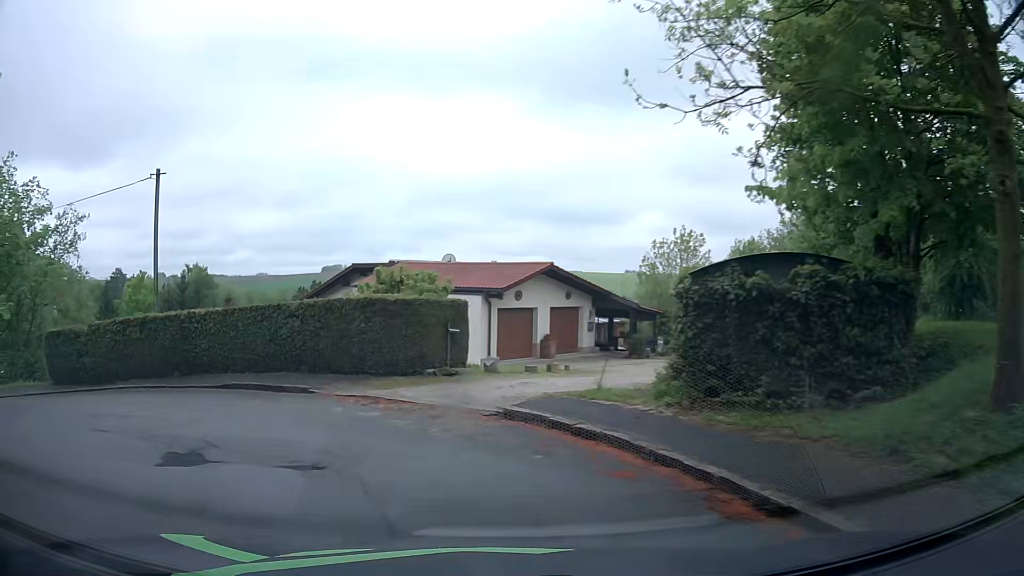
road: residential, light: Day
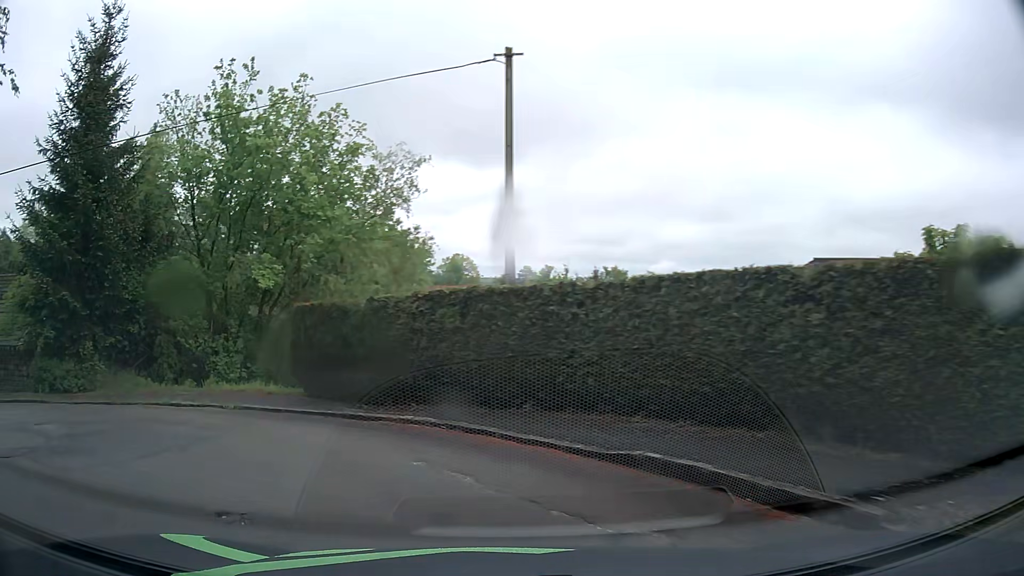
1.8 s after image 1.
(-2.7, +9.3) m; -36°
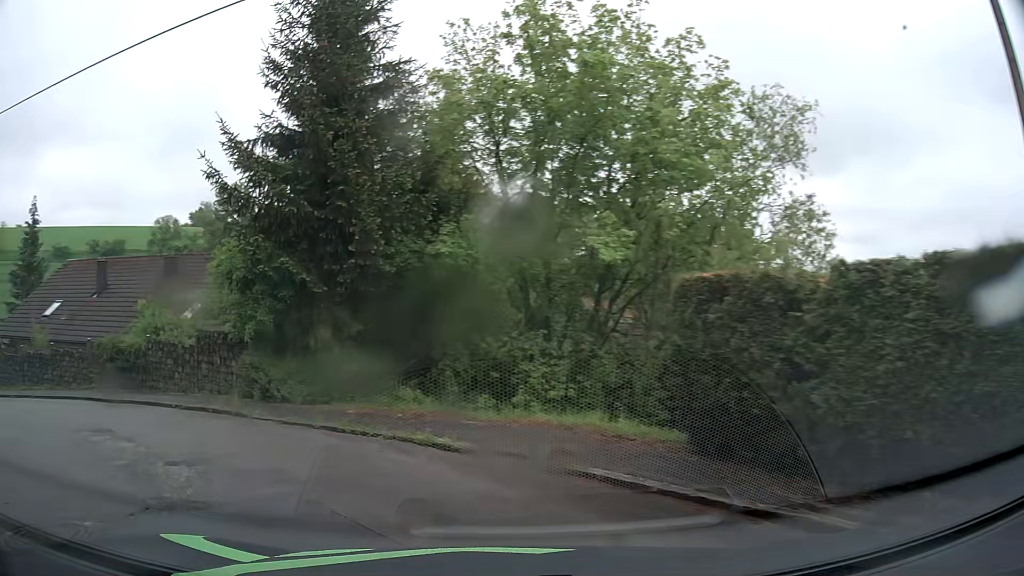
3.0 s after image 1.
(-1.3, +5.9) m; -28°
